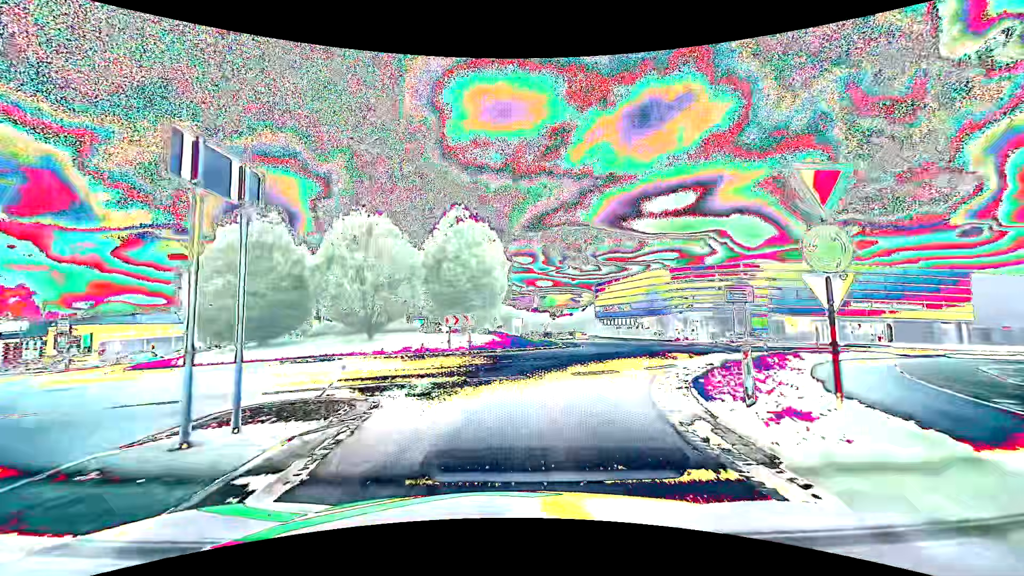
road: primary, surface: asphalt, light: Day
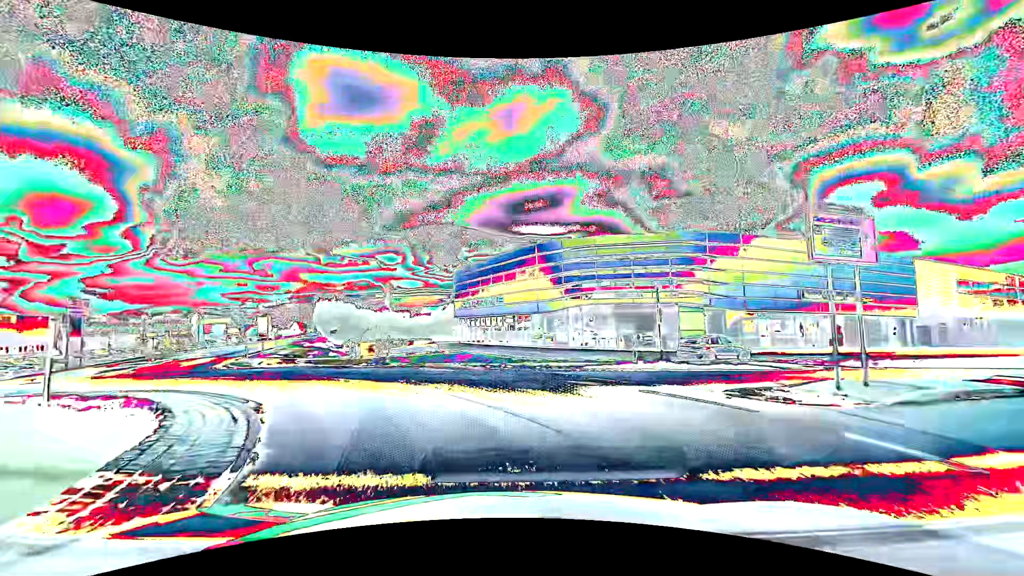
(+5.1, +24.9) m; +17°
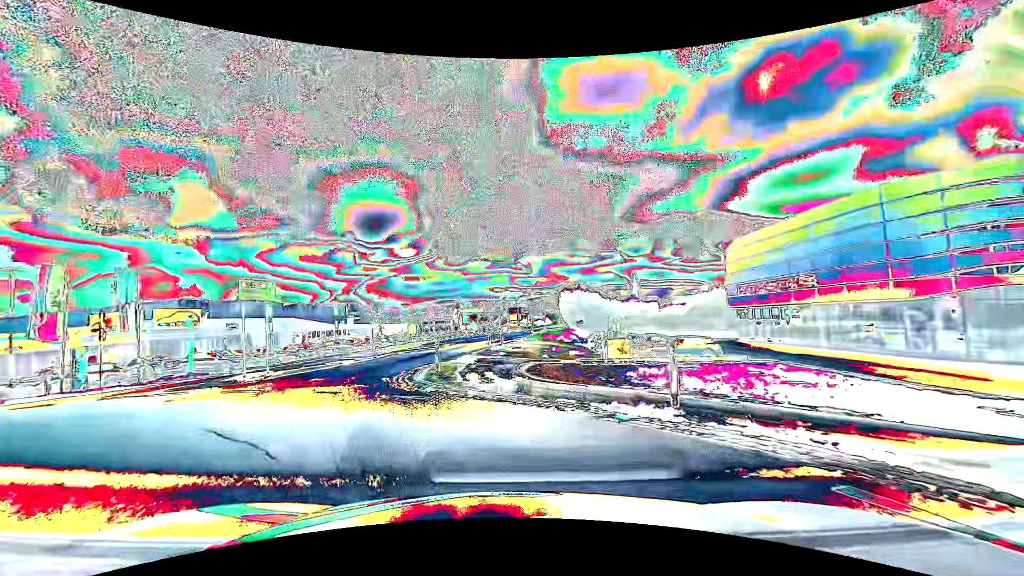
(-2.5, +12.2) m; -26°
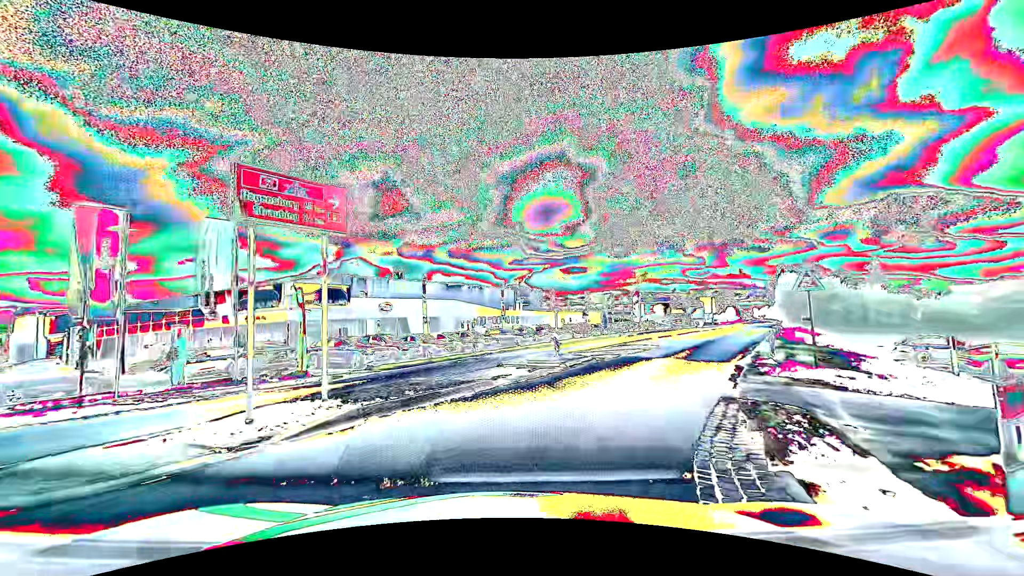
(-3.9, +13.4) m; -21°
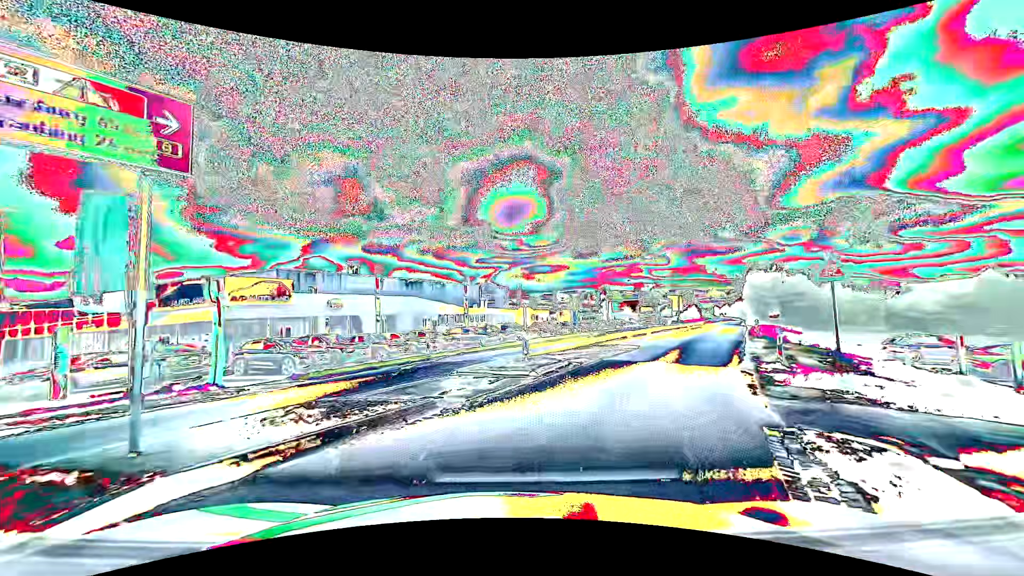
(+0.1, +3.2) m; +3°
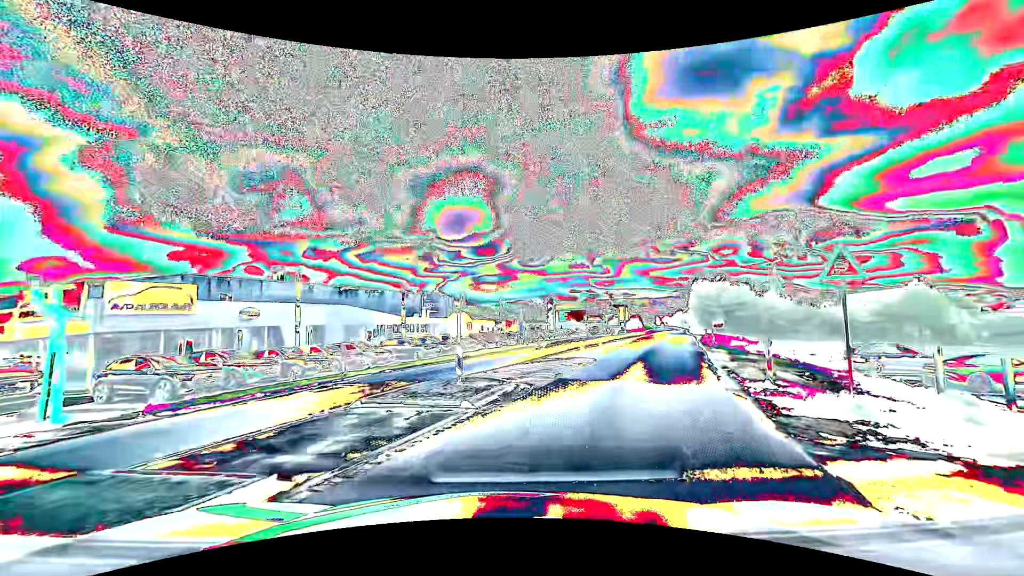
(+0.2, +3.1) m; +6°
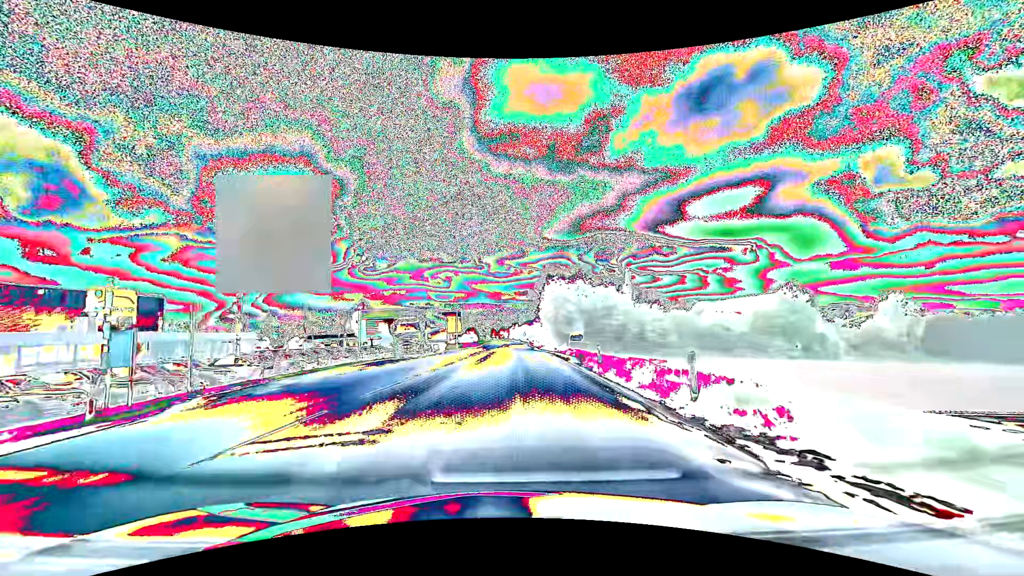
(+5.9, +23.4) m; +19°
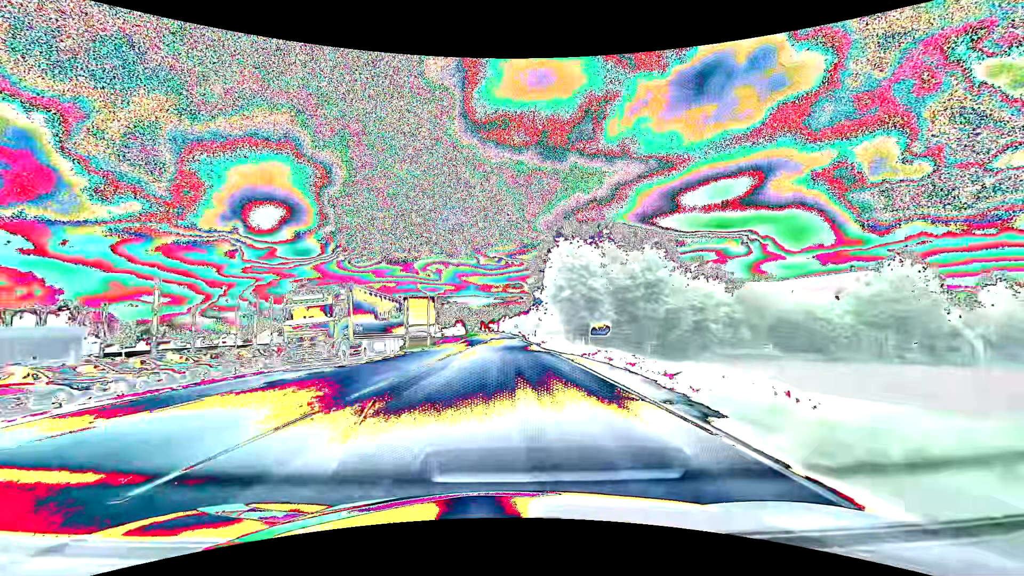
(+0.2, +19.2) m; +1°
(0, +10) (0, +20) (0, +30) (0, +40) (0, +50) (0, +60) (0, +70) (0, +80) (0, +90) (-1, +100) m
